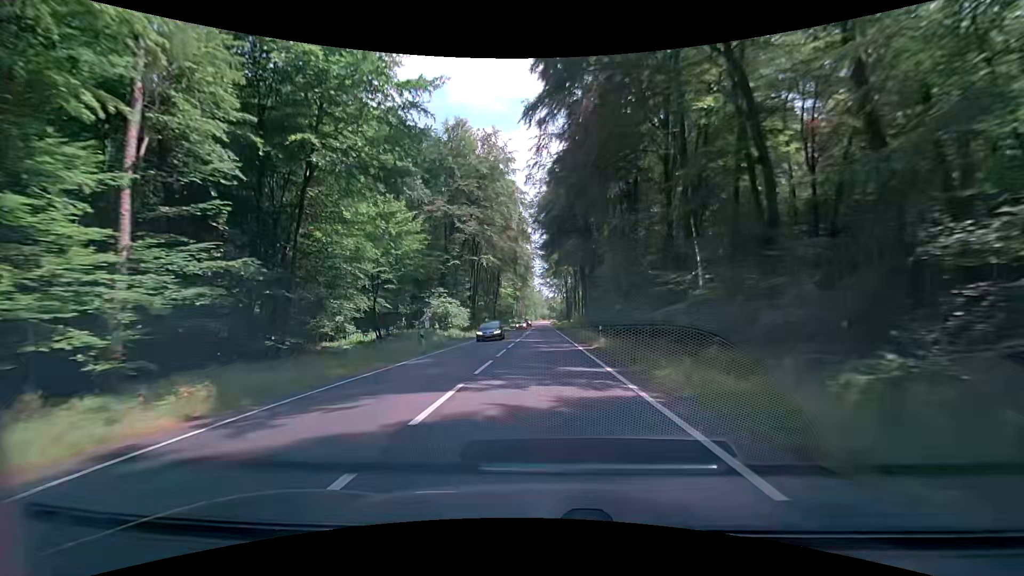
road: primary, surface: asphalt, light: Day
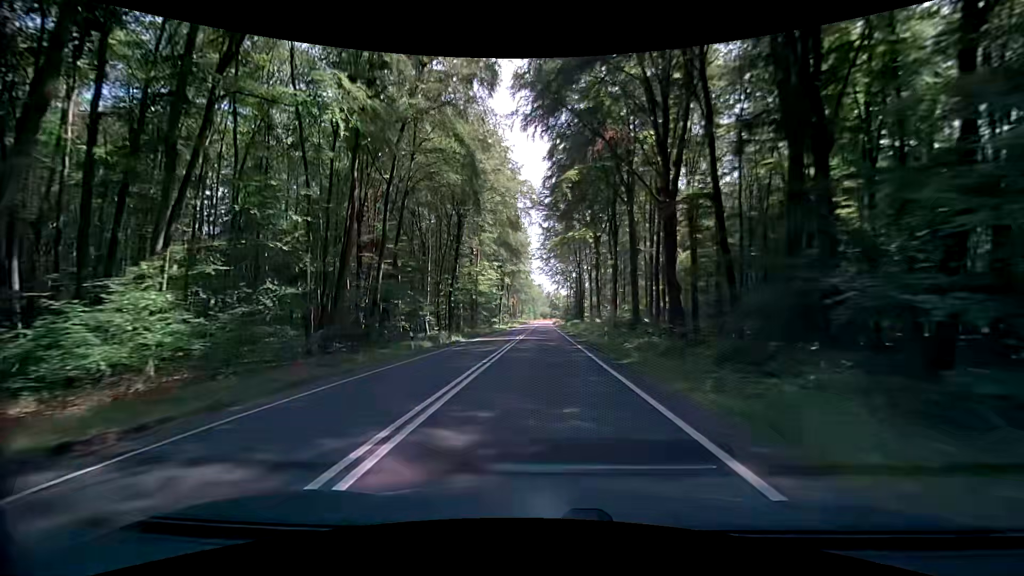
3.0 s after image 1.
(+0.2, +53.7) m; 0°
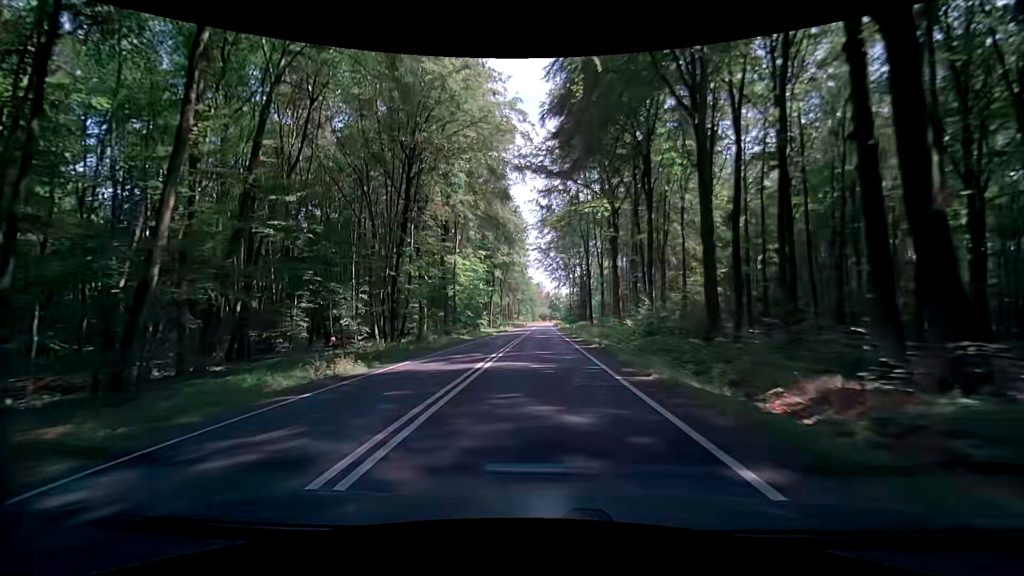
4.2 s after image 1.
(0.0, +21.5) m; 0°
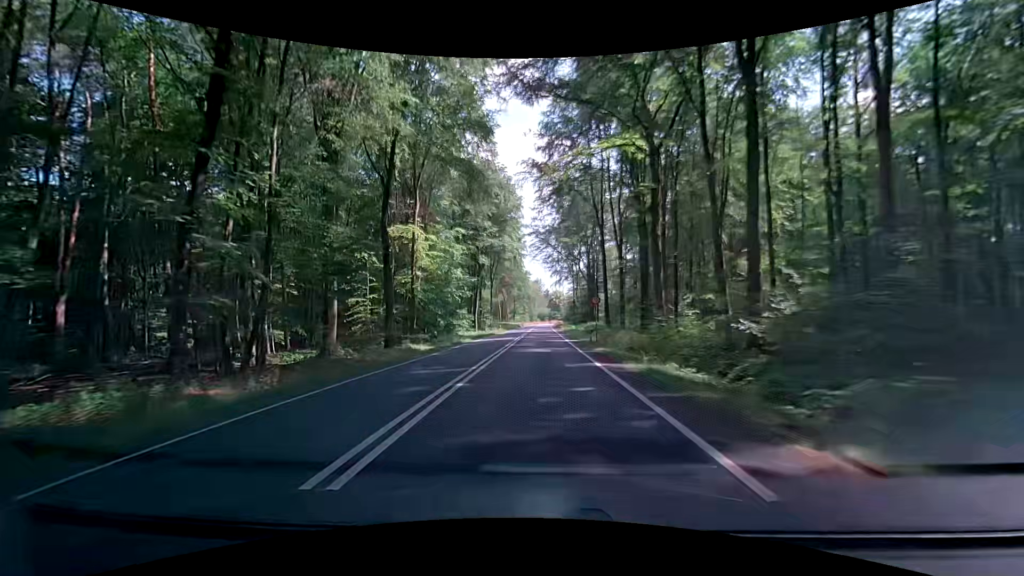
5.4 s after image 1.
(0.0, +21.5) m; 0°
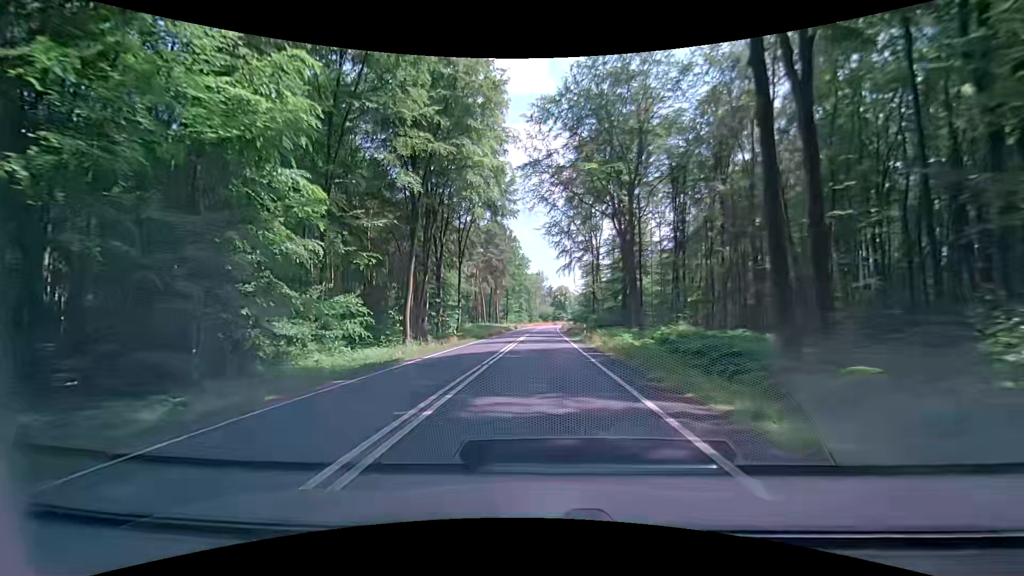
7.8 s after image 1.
(+0.1, +42.9) m; +1°
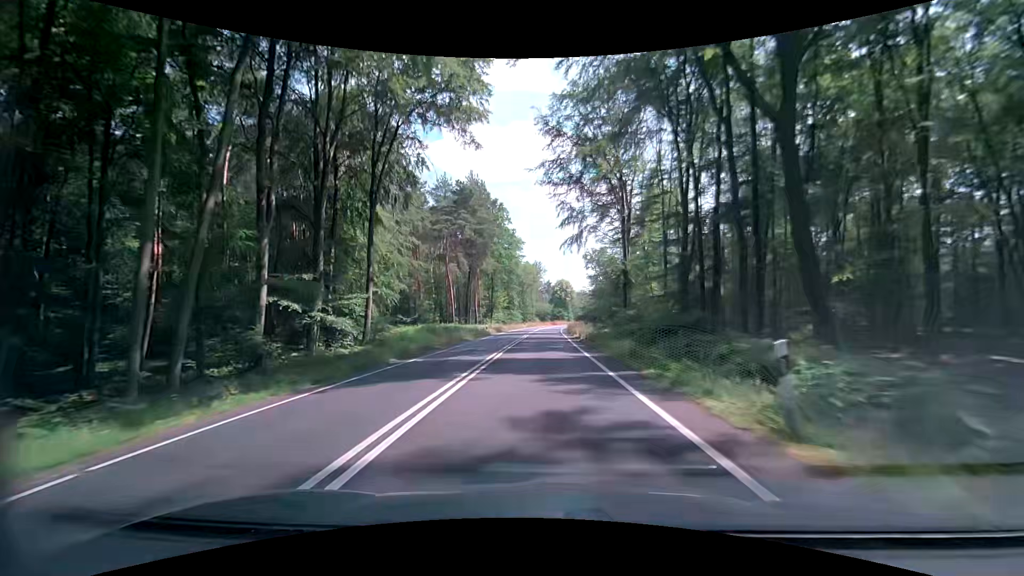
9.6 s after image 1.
(-0.2, +32.2) m; 0°
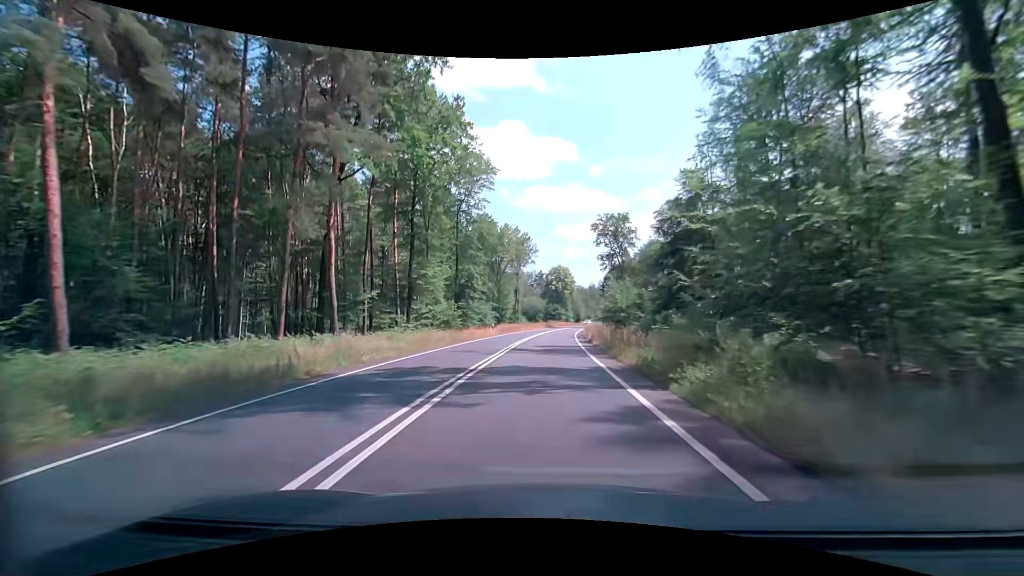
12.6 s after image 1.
(+0.2, +53.7) m; +1°
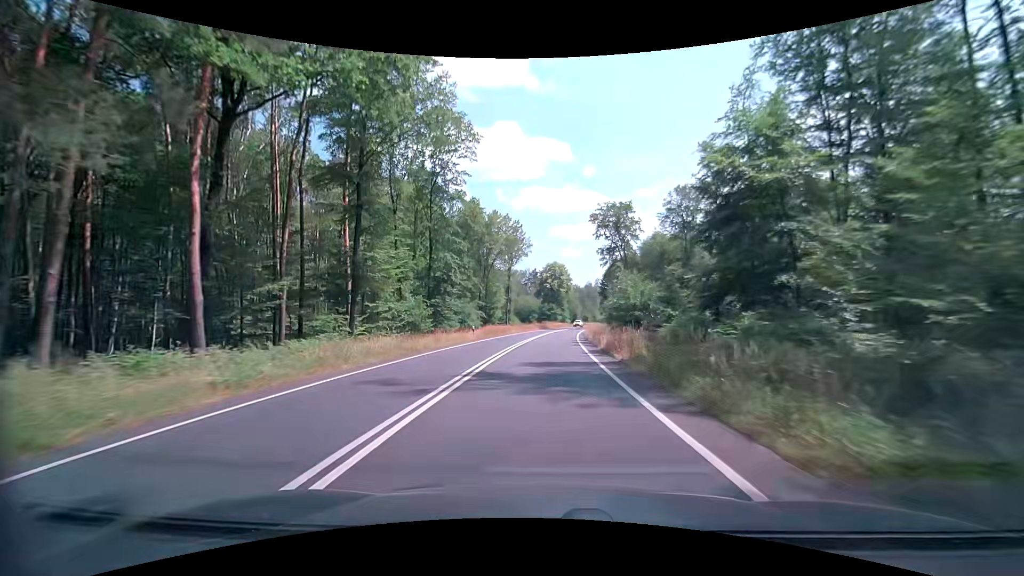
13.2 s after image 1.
(+0.1, +10.7) m; +1°
(0, +10) (0, +20) (0, +30) (+1, +40) (+1, +50) (+2, +60) (+3, +70) (+4, +80) (+5, +90) (+7, +100) m
